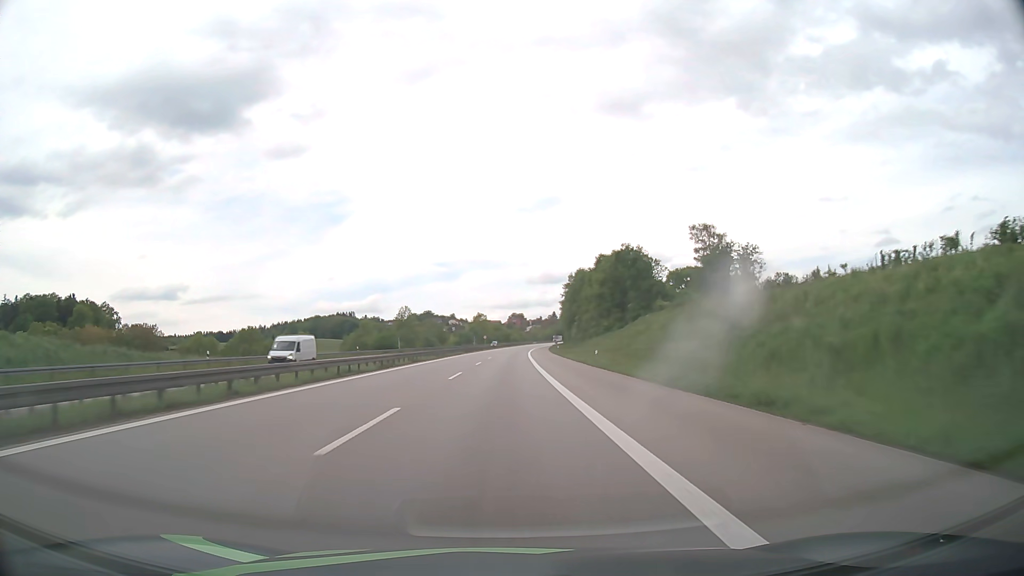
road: motorway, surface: asphalt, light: Day
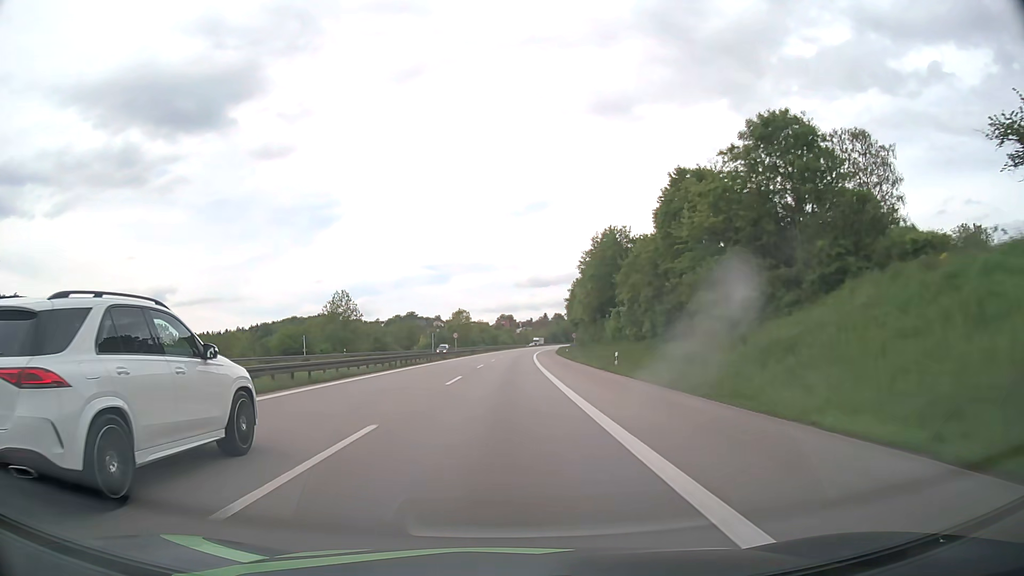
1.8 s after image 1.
(+0.5, +57.0) m; +1°
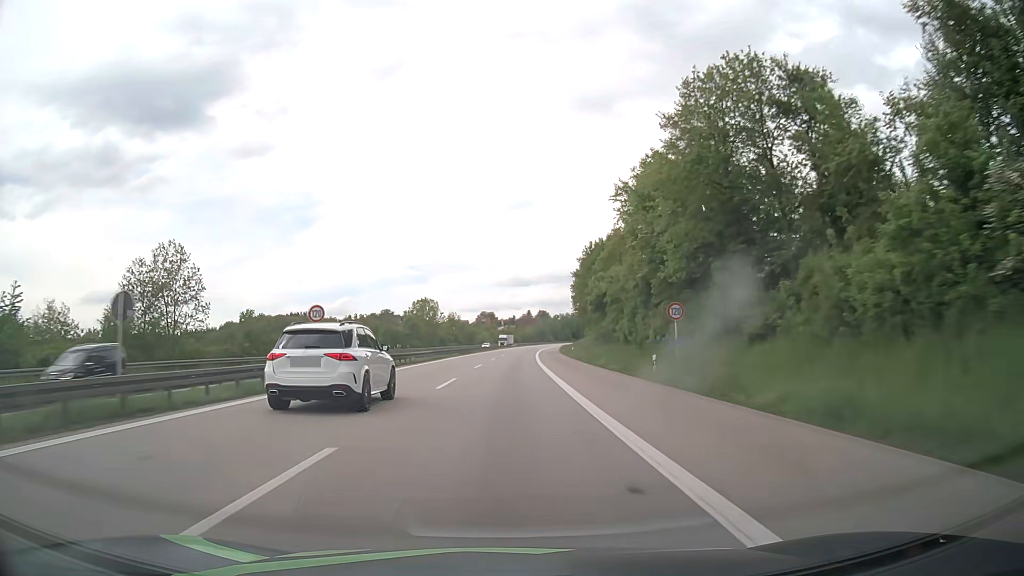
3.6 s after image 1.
(+0.8, +57.0) m; +2°
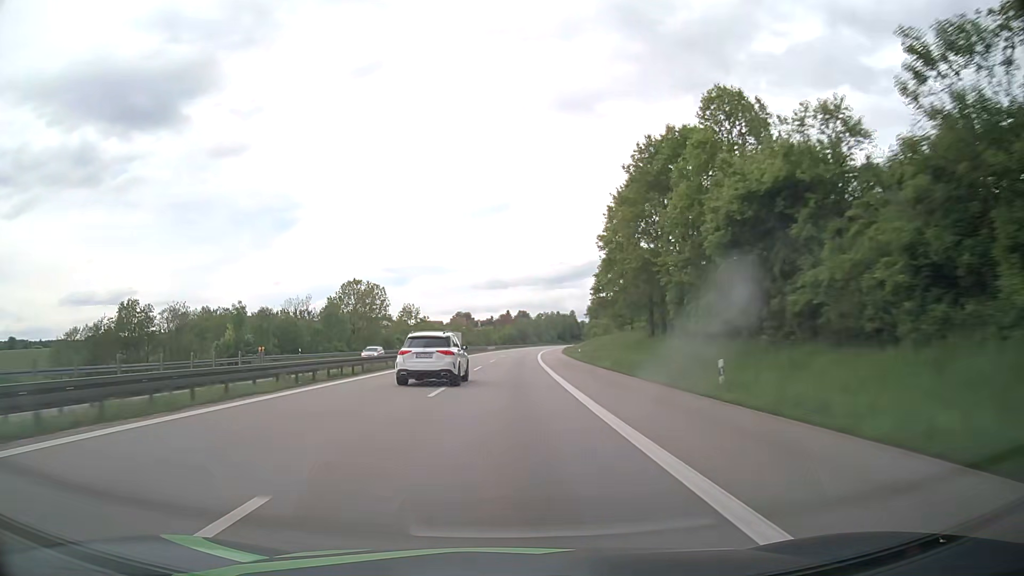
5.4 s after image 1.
(+0.6, +57.0) m; +2°
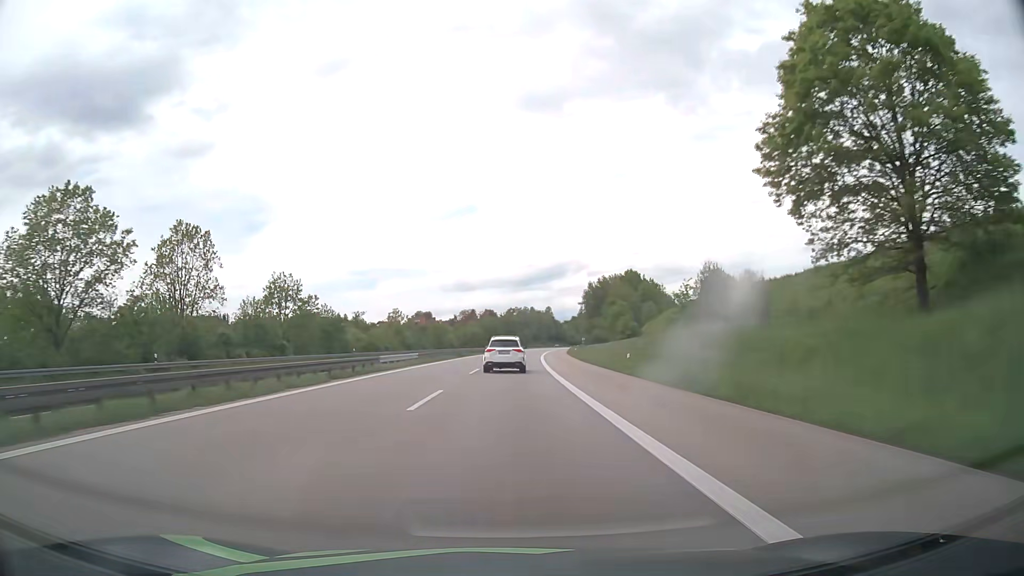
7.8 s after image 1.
(+1.6, +76.0) m; +3°
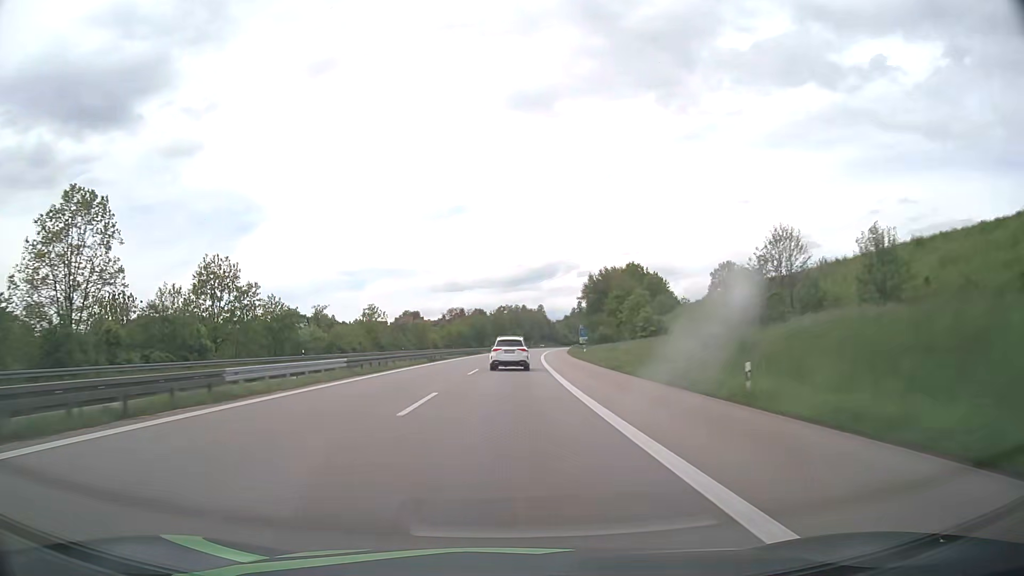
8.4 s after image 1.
(+0.1, +19.0) m; +1°
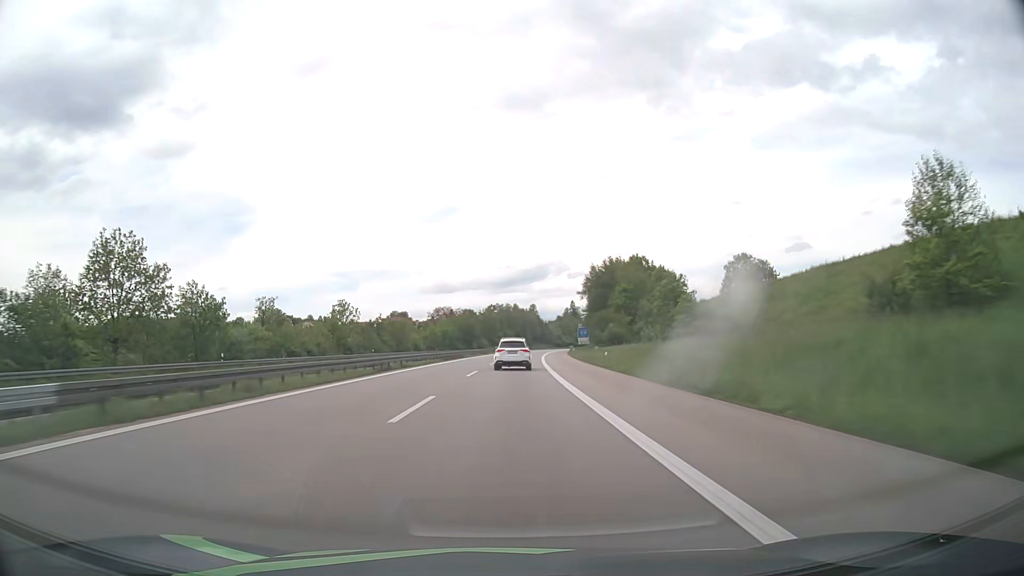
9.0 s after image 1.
(+0.1, +19.0) m; +1°
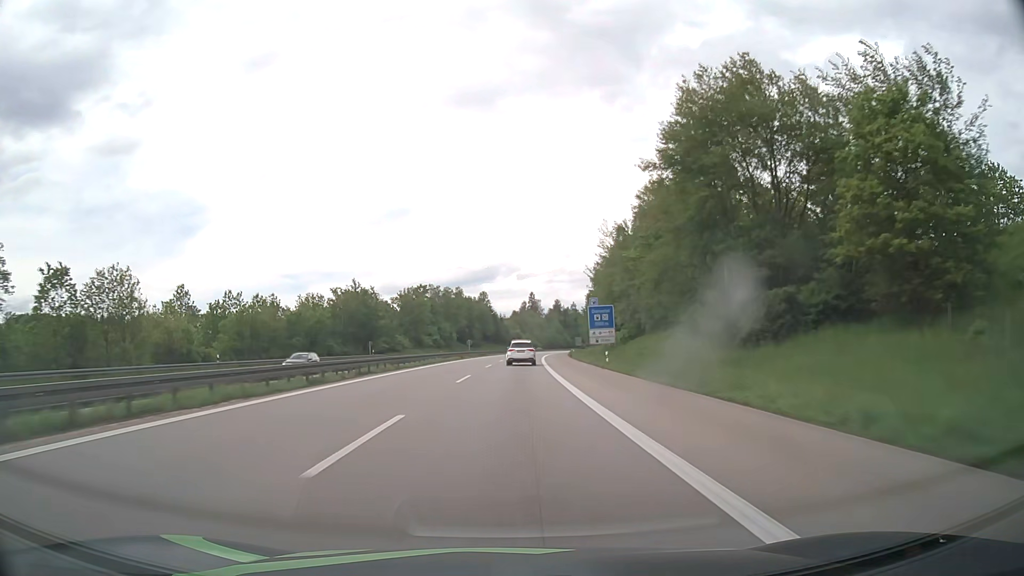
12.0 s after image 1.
(+3.4, +94.9) m; +4°
(0, +10) (0, +20) (0, +30) (+1, +40) (+1, +50) (+1, +60) (+2, +70) (+2, +80) (+3, +90) (+4, +100) m
